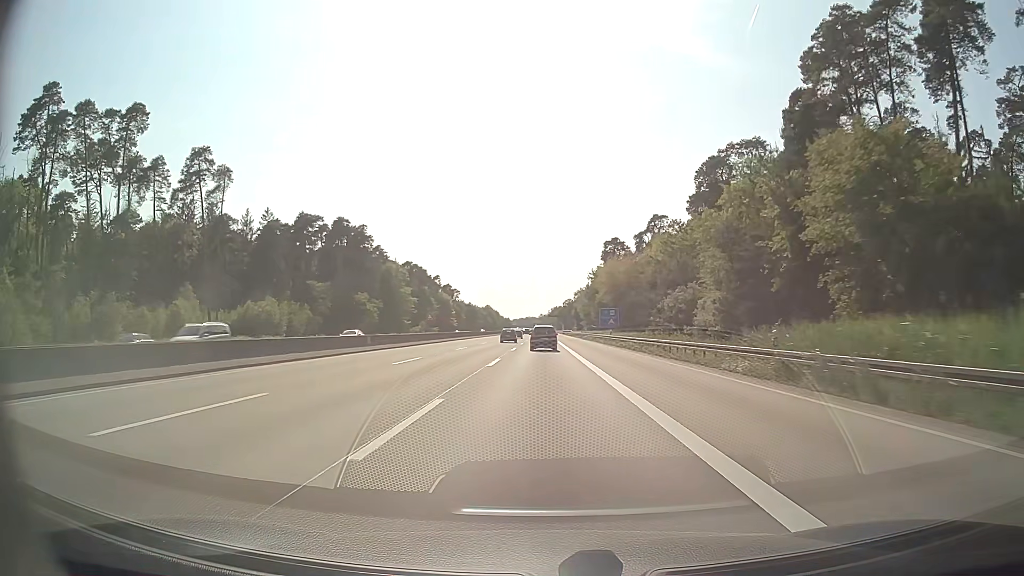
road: motorway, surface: asphalt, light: Day
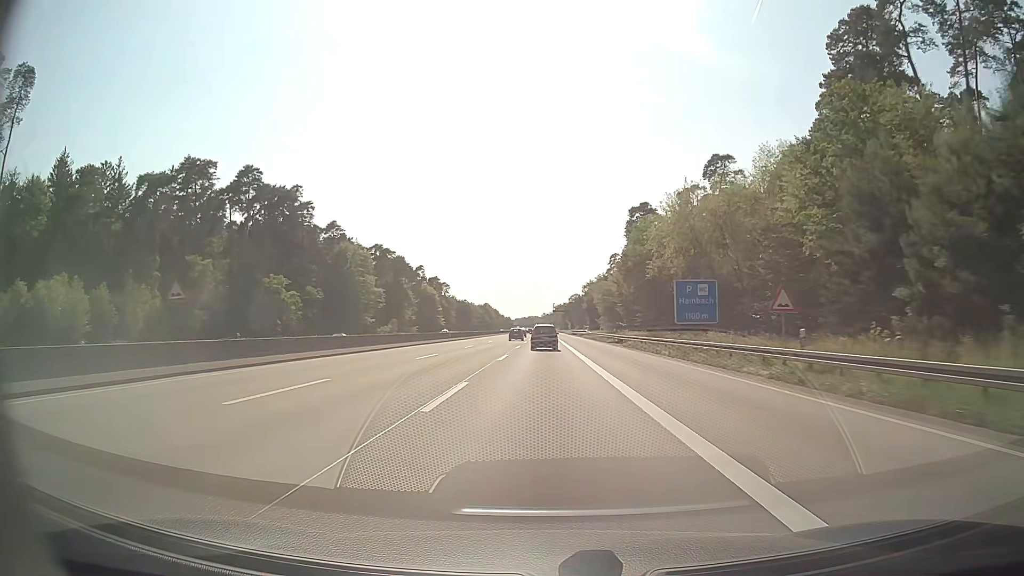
(0.0, +50.1) m; 0°
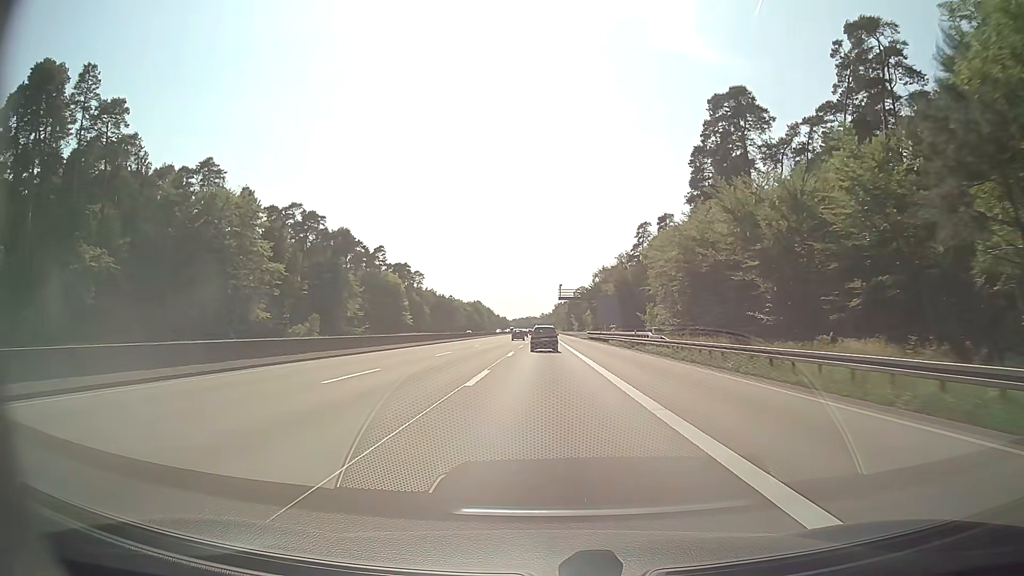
(0.0, +66.7) m; 0°
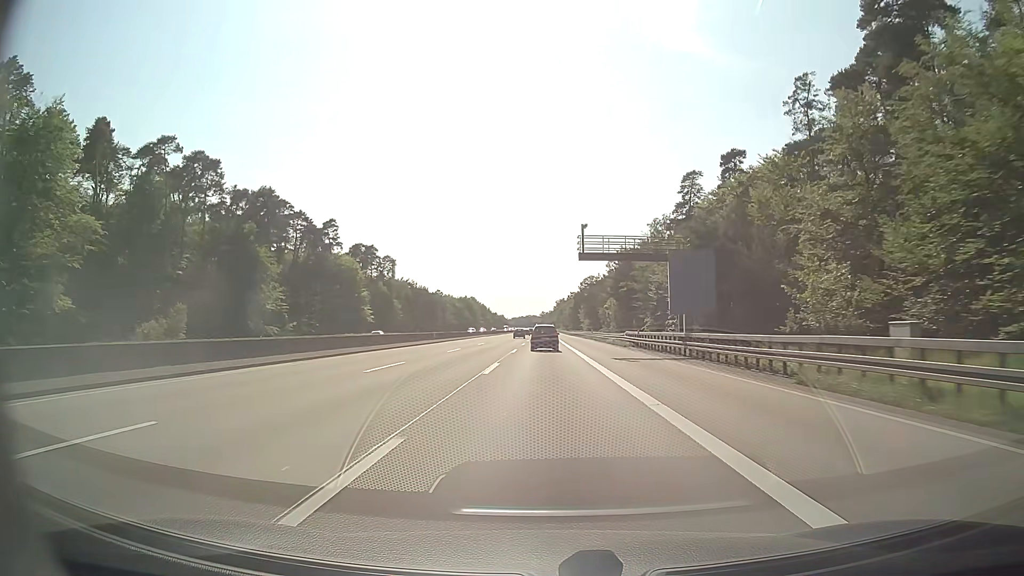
(0.0, +50.0) m; 0°
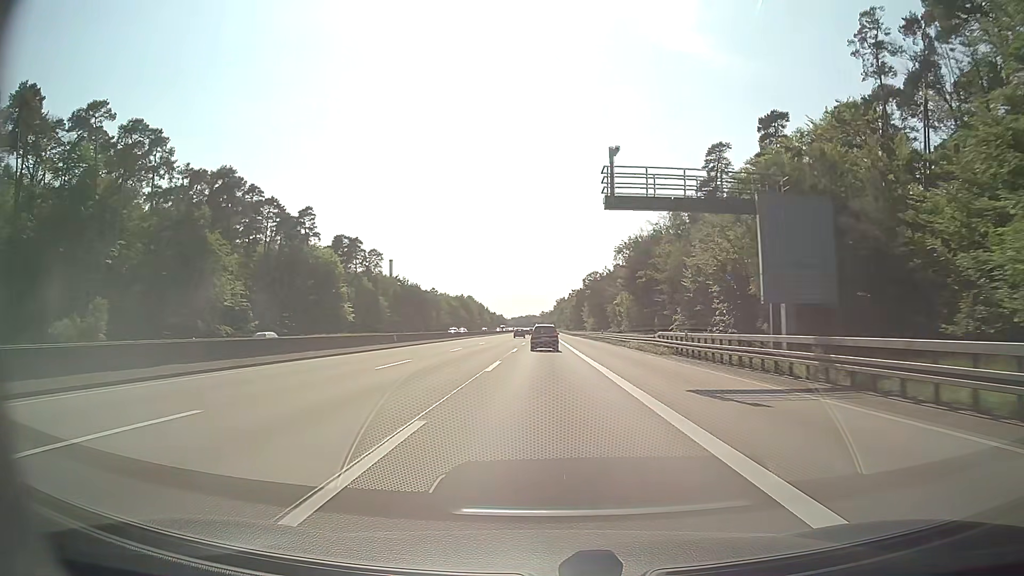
(0.0, +16.6) m; 0°
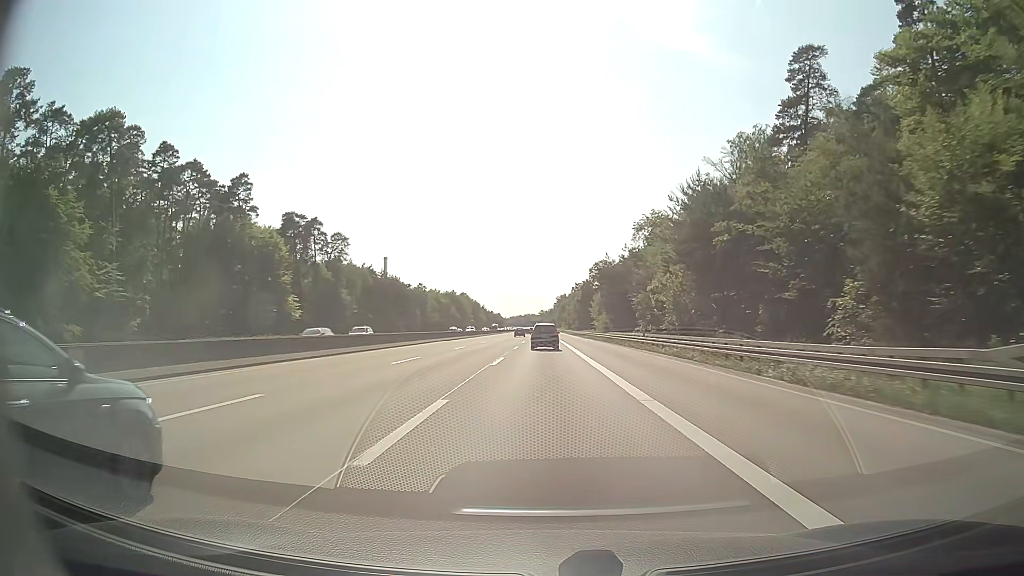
(0.0, +33.2) m; 0°
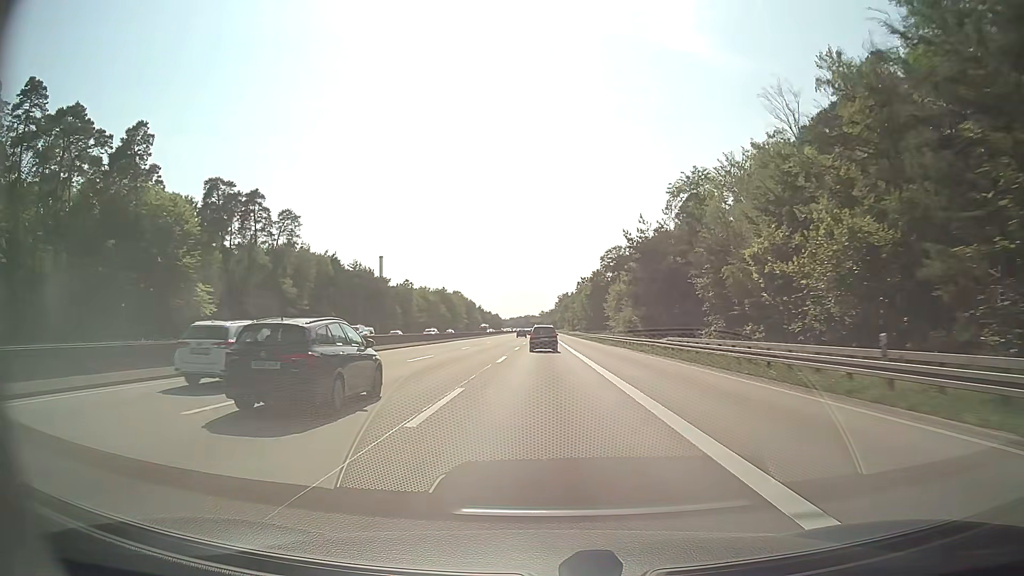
(-0.1, +33.2) m; 0°
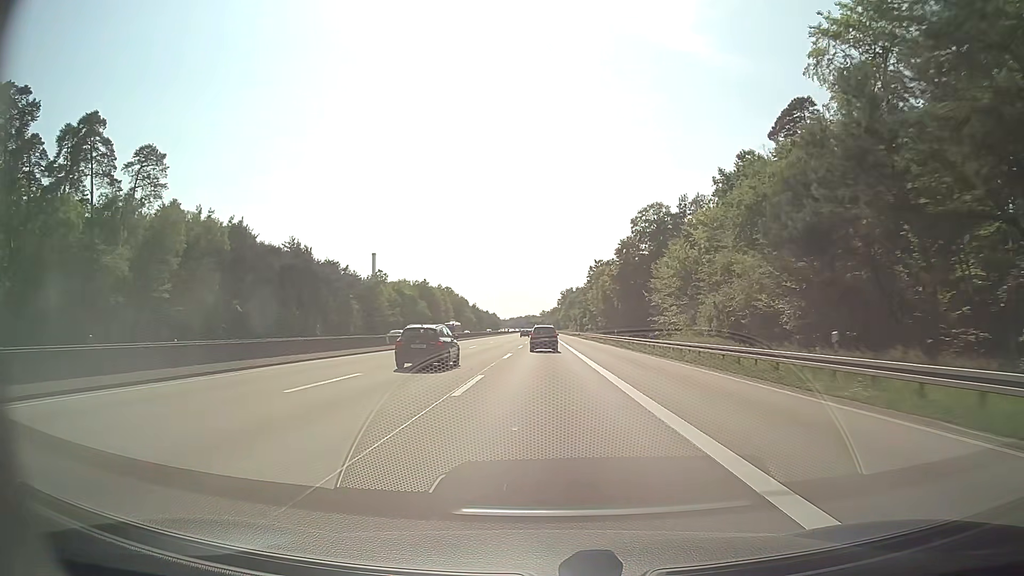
(0.0, +49.8) m; 0°
(0, +10) (0, +20) (0, +30) (0, +40) (0, +50) (0, +60) (0, +70) (0, +80) (0, +90) (0, +100) m
